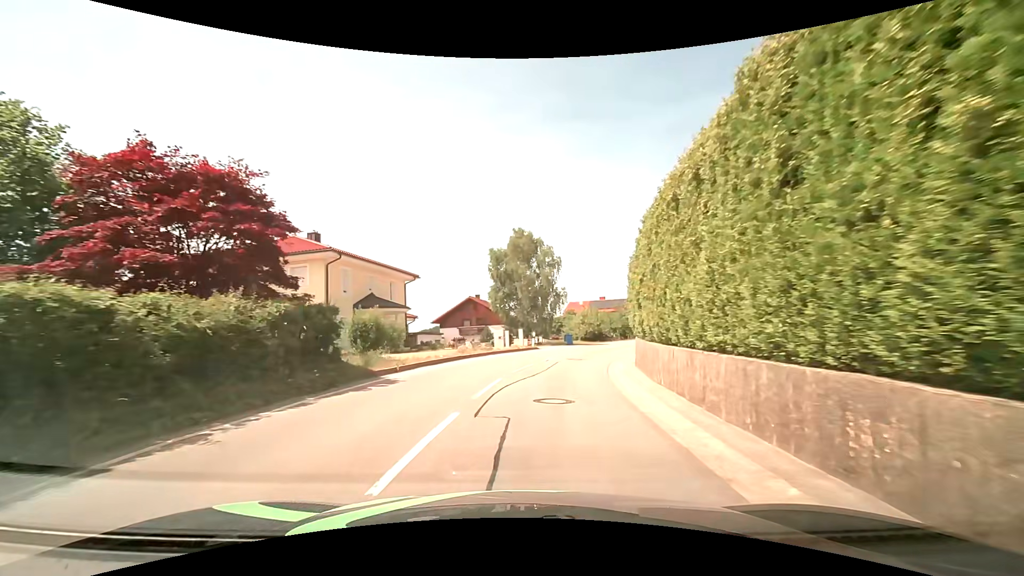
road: tertiary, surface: asphalt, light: Day
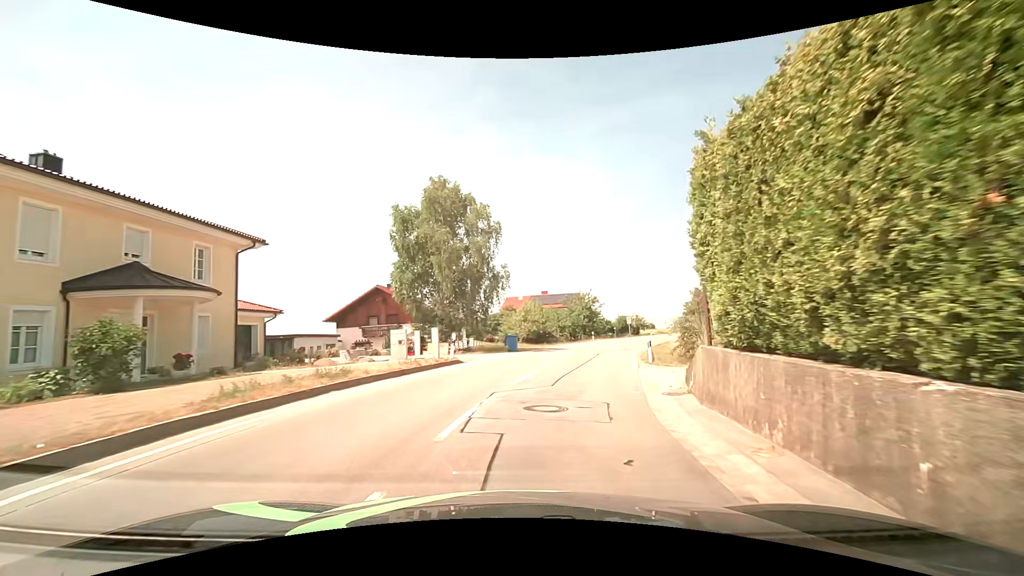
(+0.8, +15.4) m; +7°
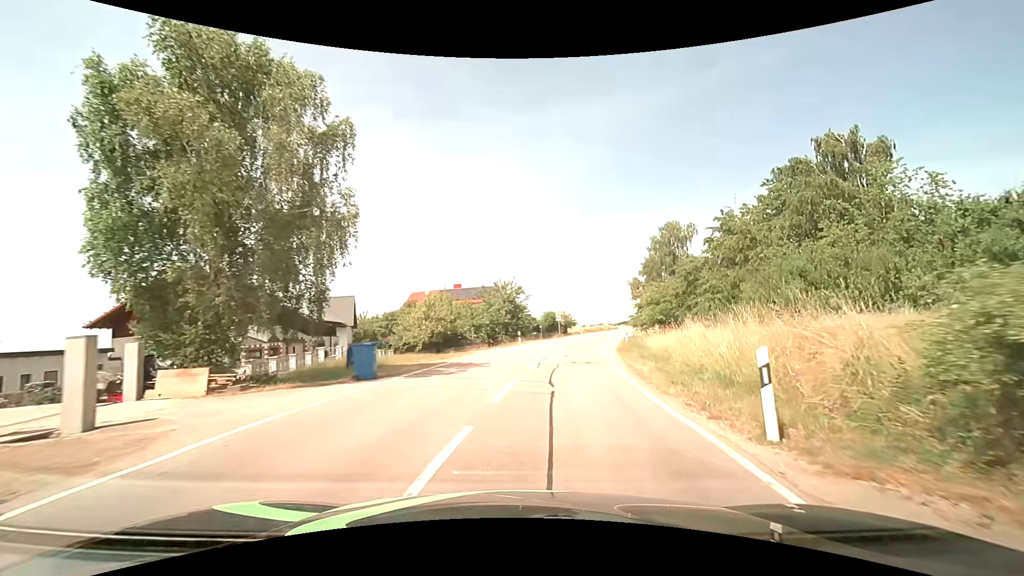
(+1.4, +15.6) m; +10°
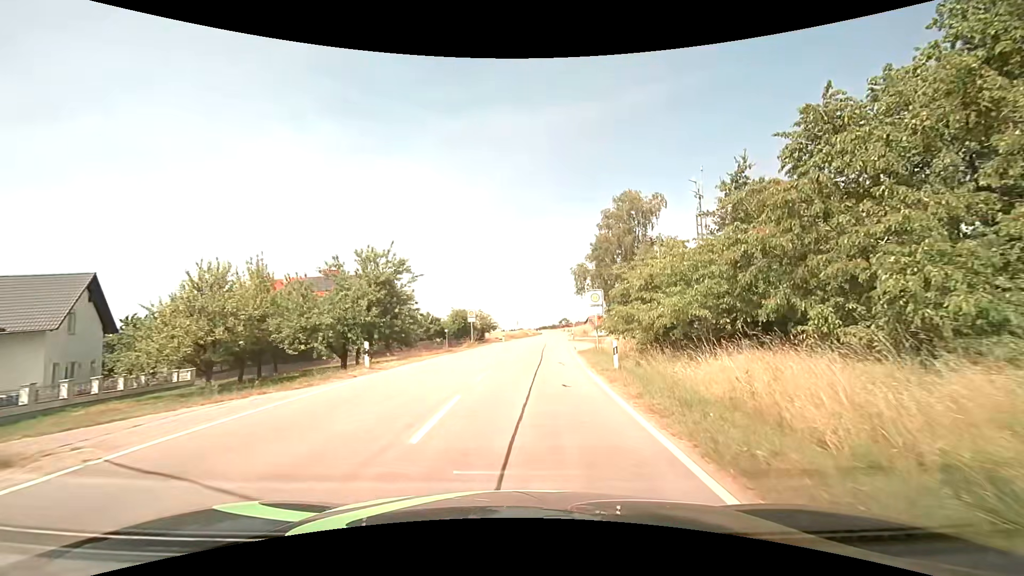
(+2.0, +21.6) m; +9°
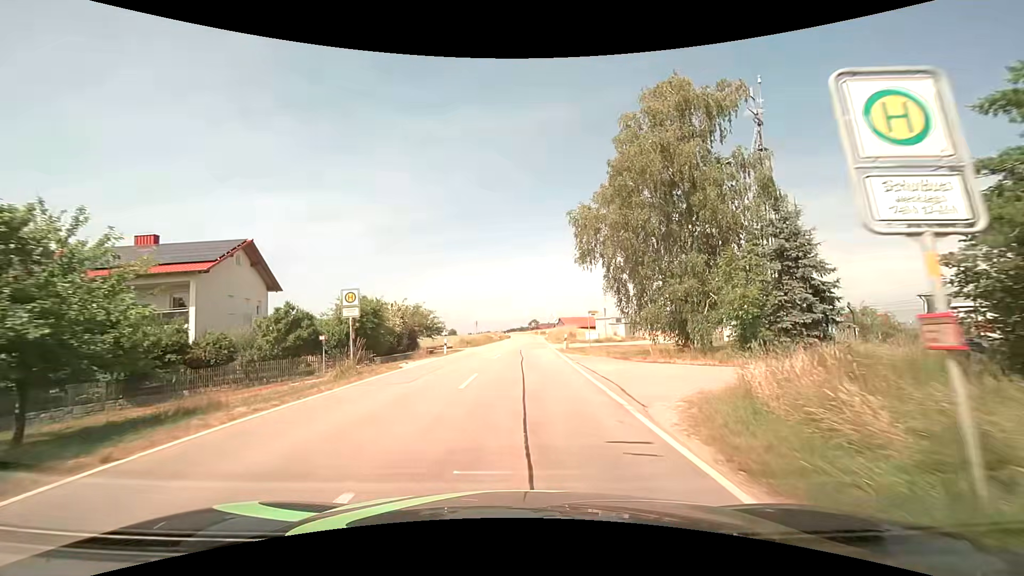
(+0.9, +24.5) m; +3°
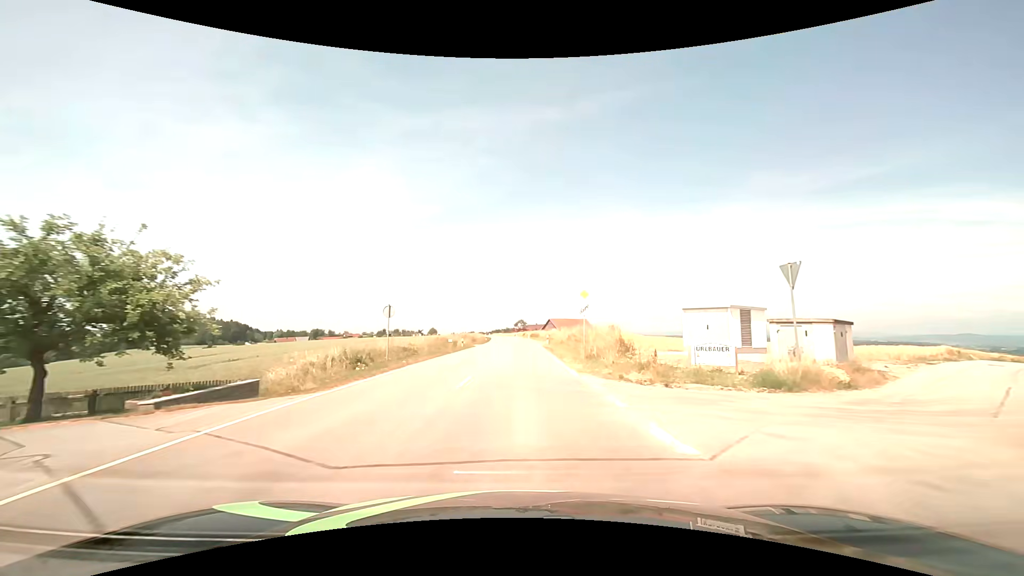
(+0.8, +35.3) m; +1°
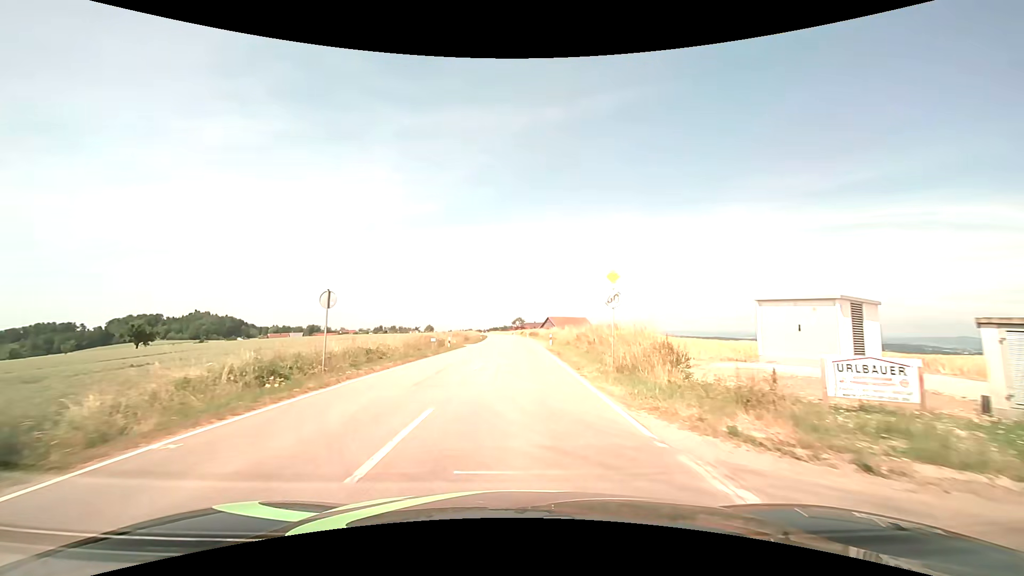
(+0.1, +7.6) m; 0°
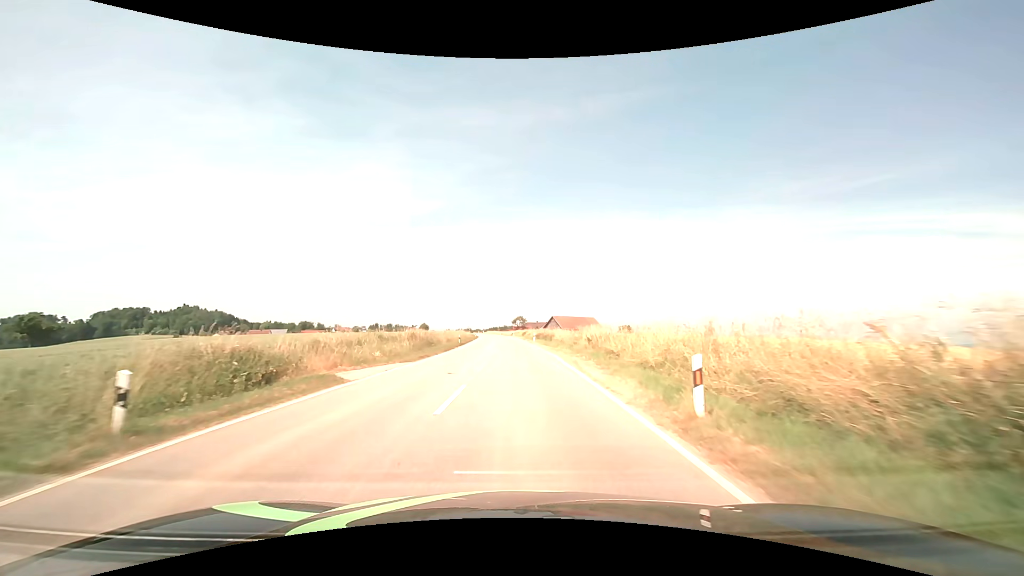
(+0.1, +32.0) m; 0°
(0, +10) (0, +20) (0, +30) (0, +40) (-1, +50) (-1, +60) (-1, +70) (-2, +80) (-2, +90) (-3, +100) m
